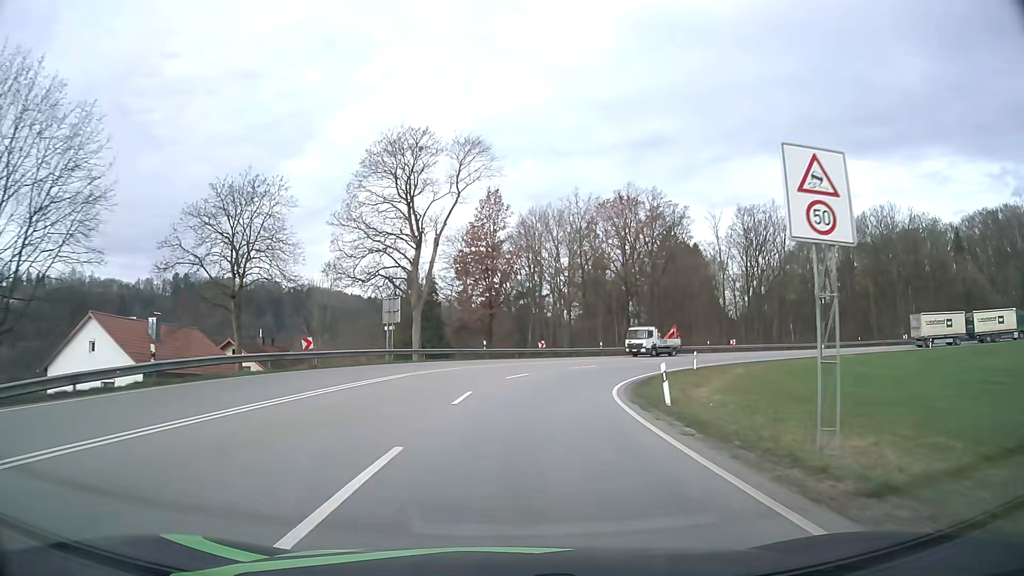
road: primary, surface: asphalt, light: Day
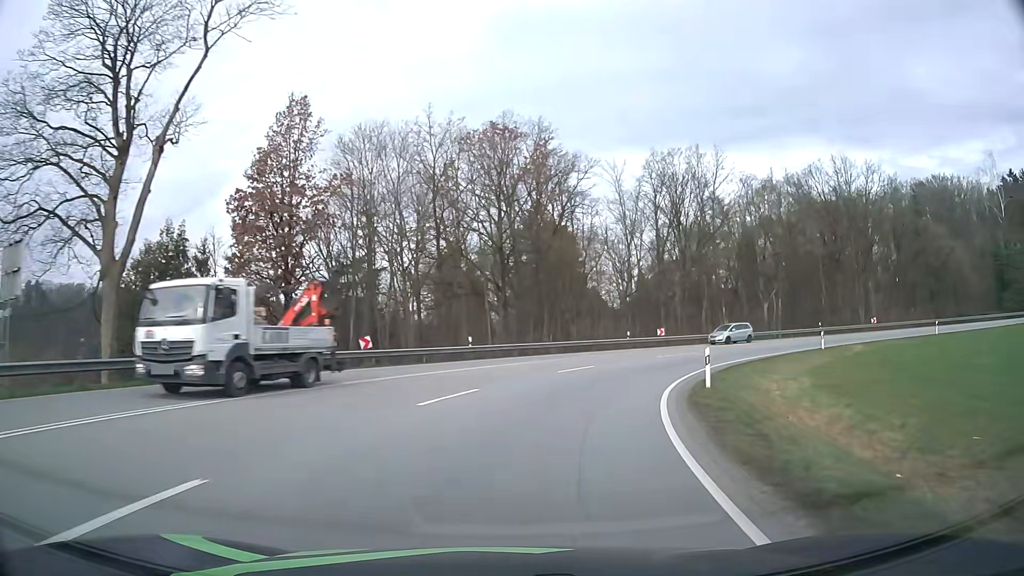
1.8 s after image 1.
(+1.9, +24.8) m; +12°
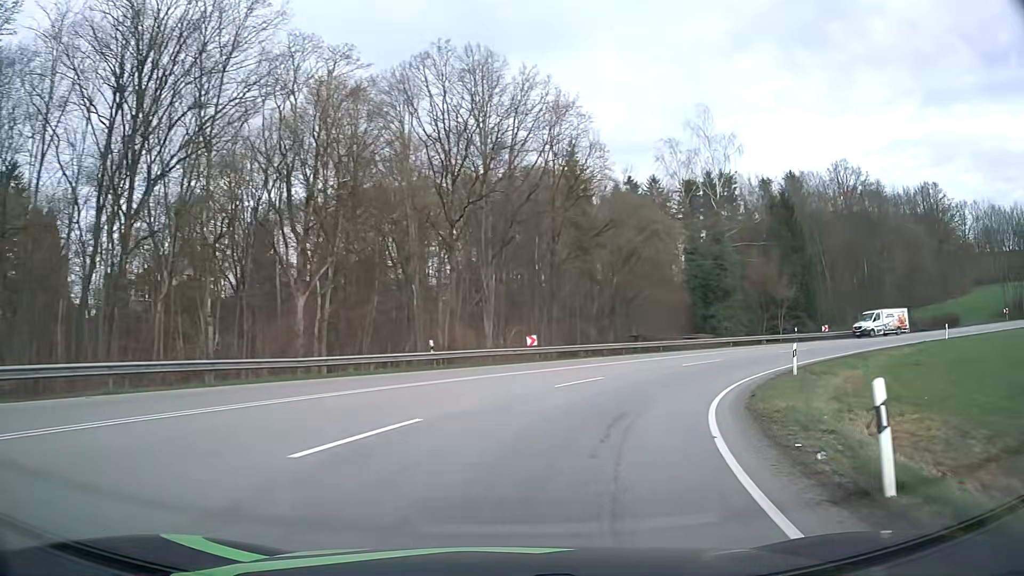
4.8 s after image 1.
(+11.8, +36.2) m; +42°
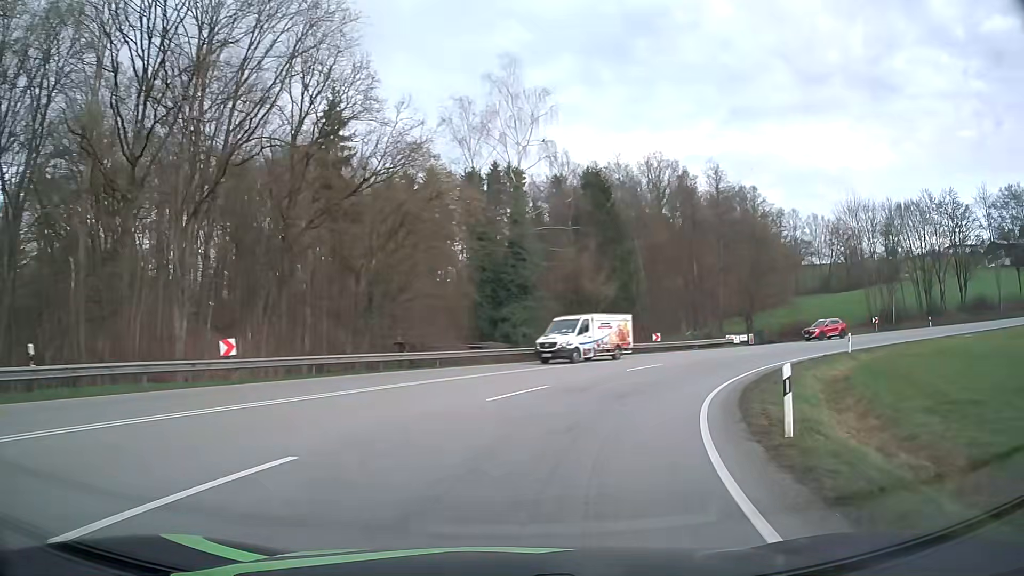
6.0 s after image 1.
(+2.5, +14.3) m; +20°
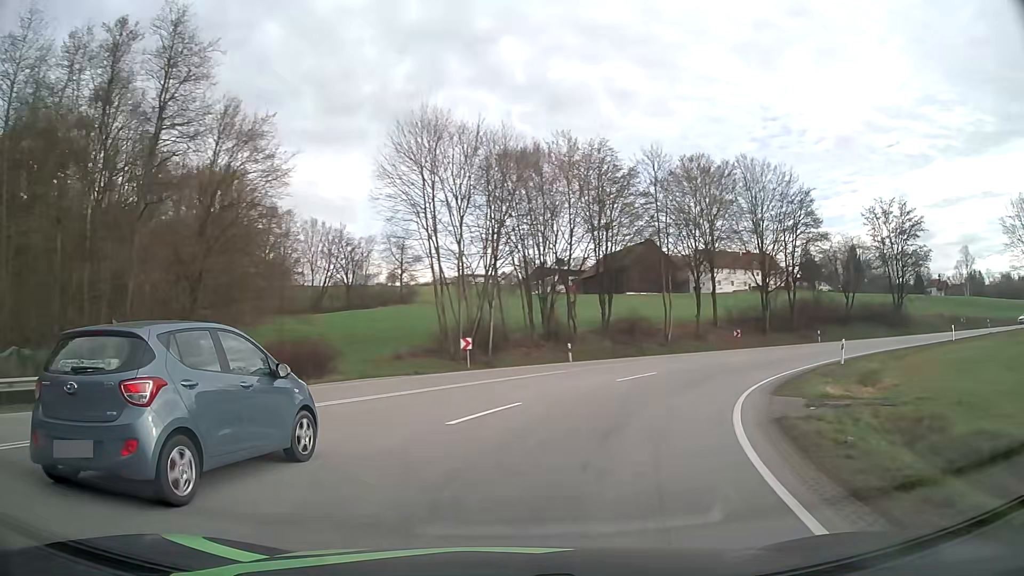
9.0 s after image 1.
(+13.5, +33.2) m; +44°
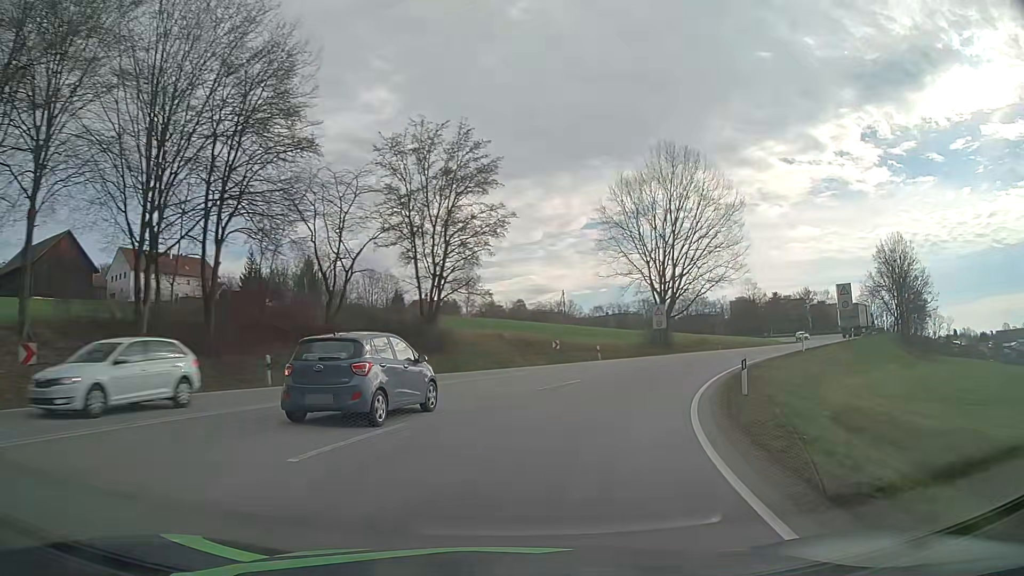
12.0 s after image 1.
(+15.1, +32.6) m; +48°
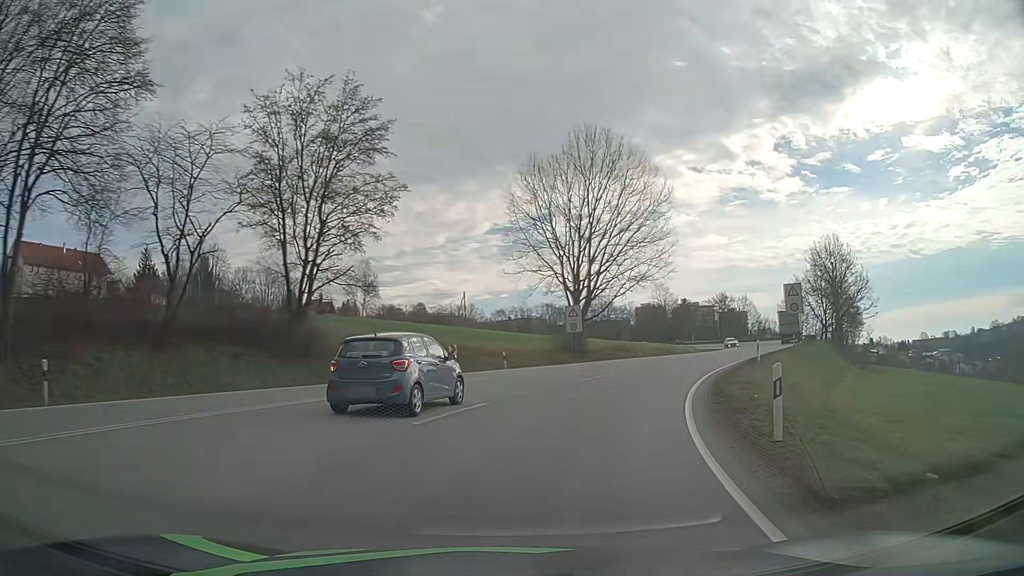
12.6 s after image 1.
(+0.6, +7.5) m; +9°
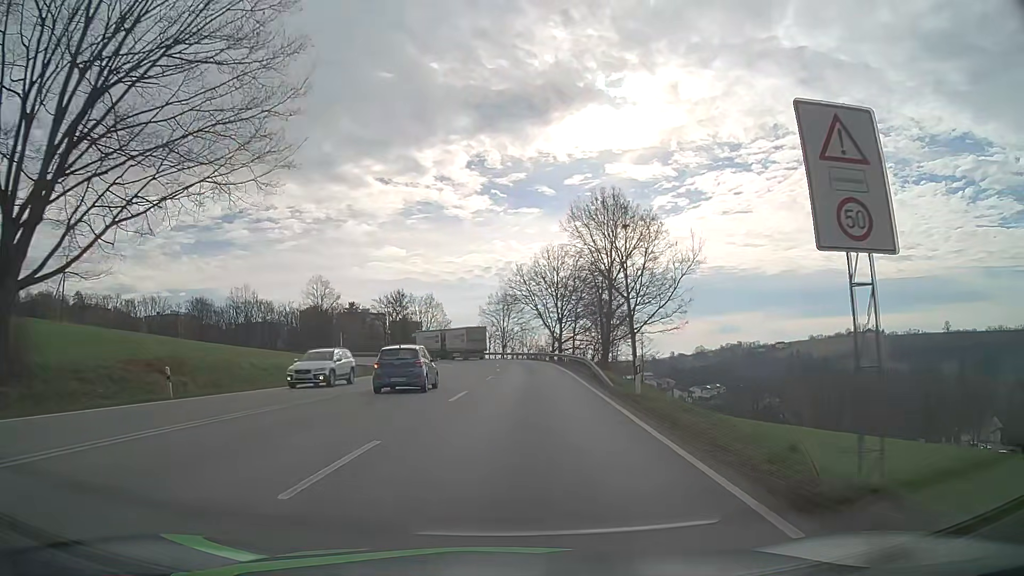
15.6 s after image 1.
(+11.8, +37.4) m; +29°
(0, +10) (0, +20) (+1, +30) (+1, +40) (+1, +50) (+1, +60) (-1, +70) (-3, +80) (-6, +89) (-12, +98) m
